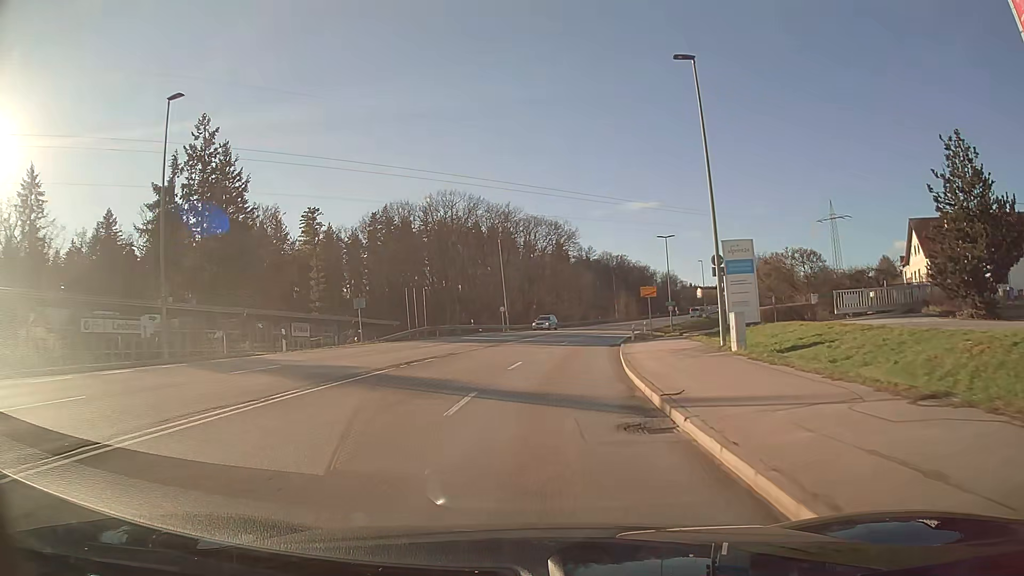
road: secondary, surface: asphalt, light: Day
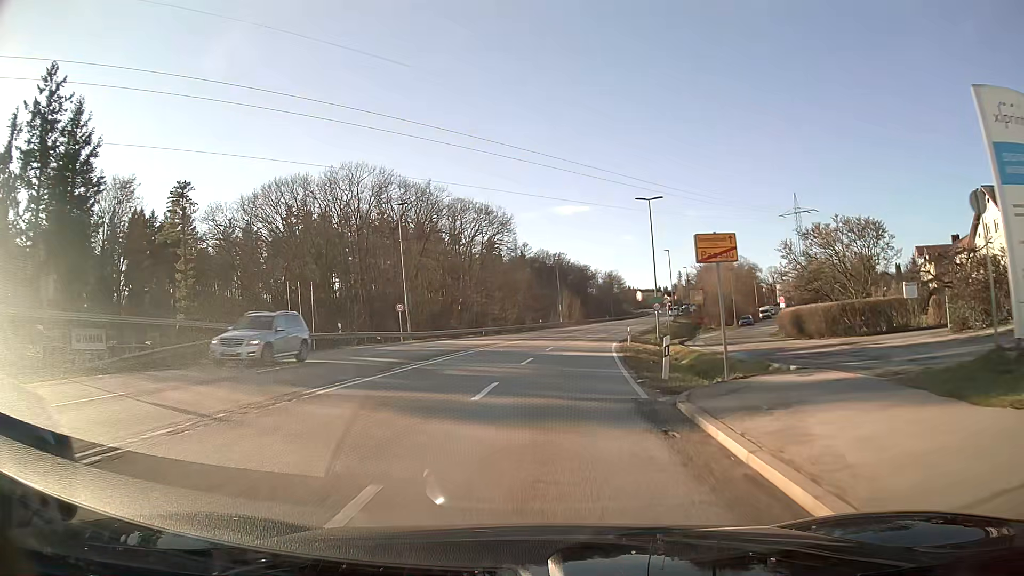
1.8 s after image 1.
(+1.1, +24.5) m; +6°
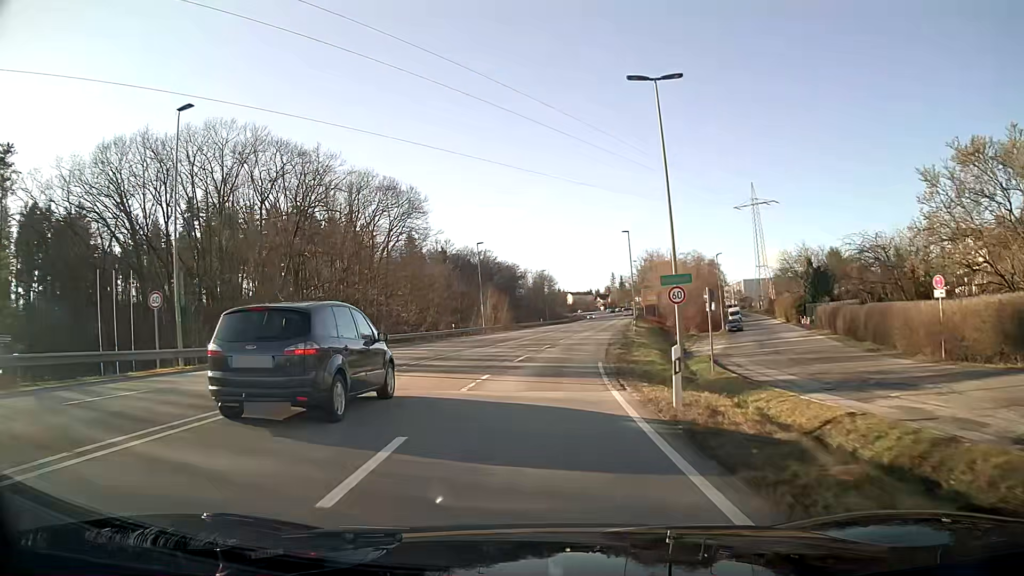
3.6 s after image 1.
(+1.4, +24.8) m; +6°
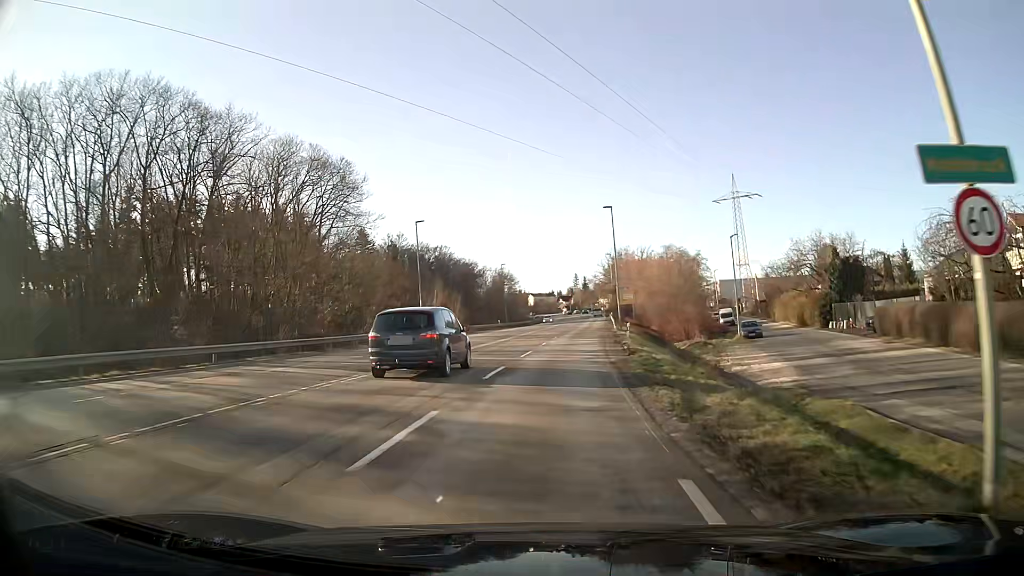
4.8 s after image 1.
(+0.5, +16.9) m; +3°
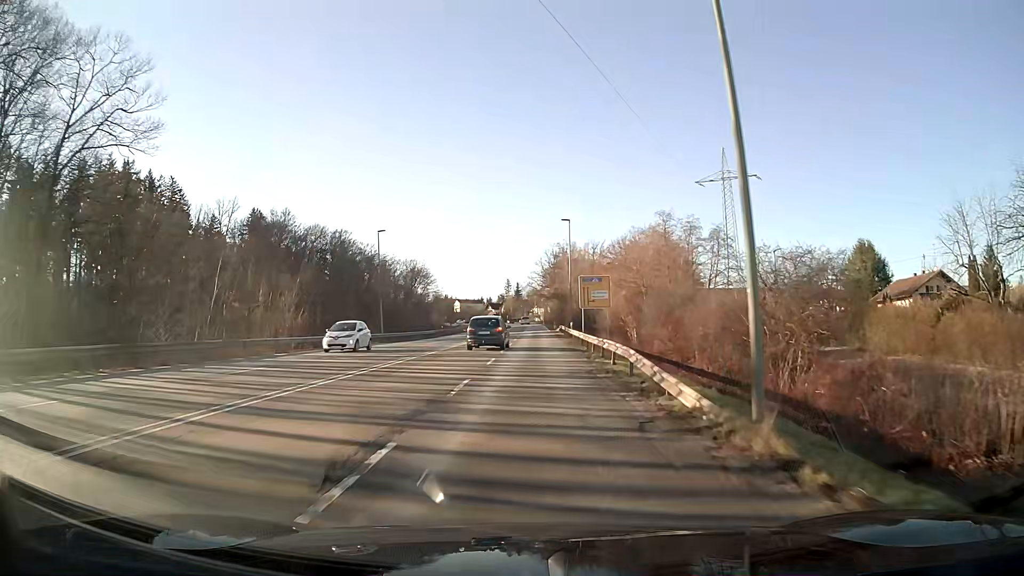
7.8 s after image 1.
(+2.8, +46.3) m; +6°
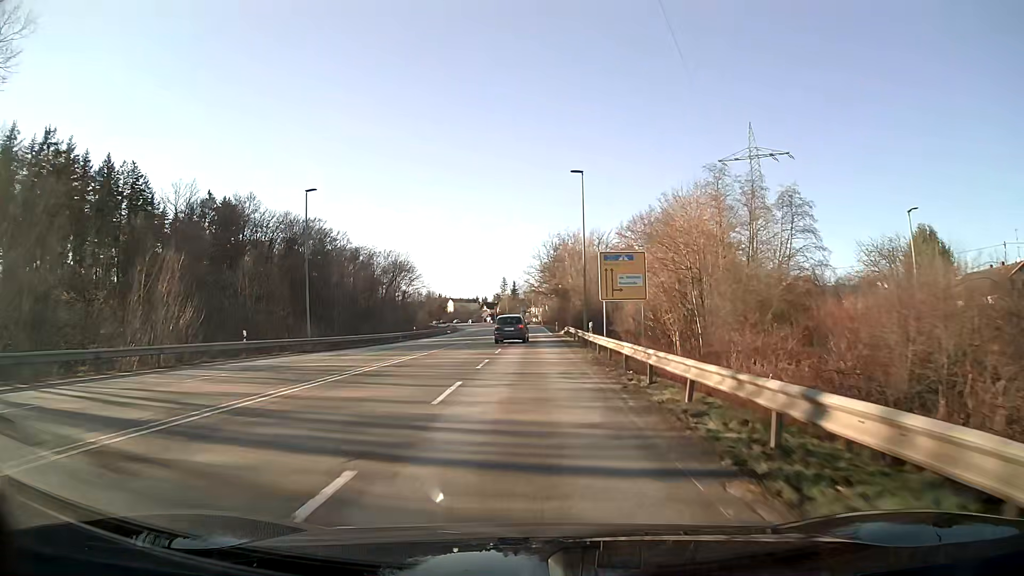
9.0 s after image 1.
(0.0, +19.6) m; 0°
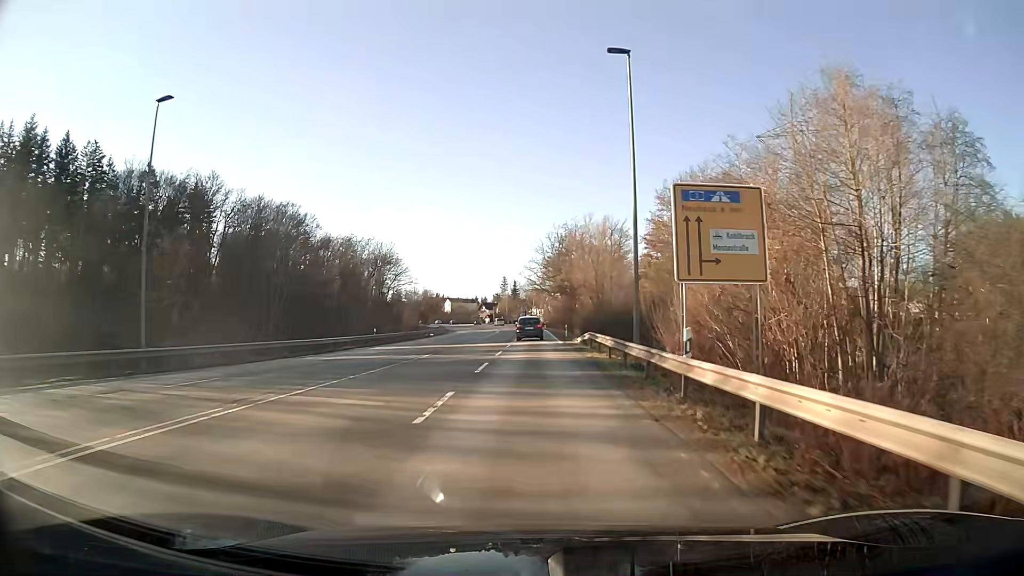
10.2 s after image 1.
(0.0, +19.4) m; 0°
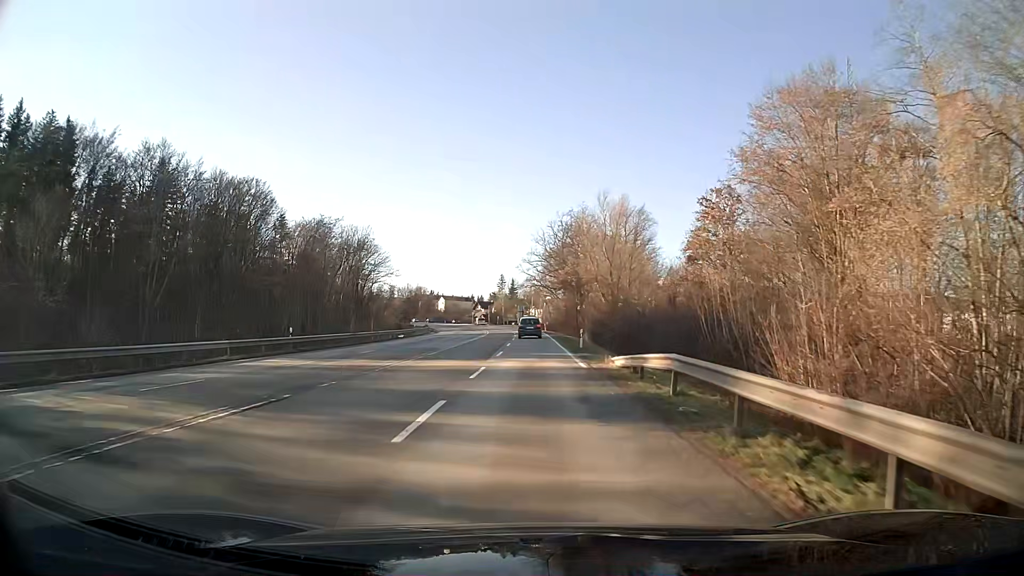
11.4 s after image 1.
(0.0, +19.3) m; 0°
(0, +10) (0, +20) (0, +30) (0, +40) (0, +50) (0, +60) (-1, +70) (-1, +80) (-1, +90) (-2, +100) m
